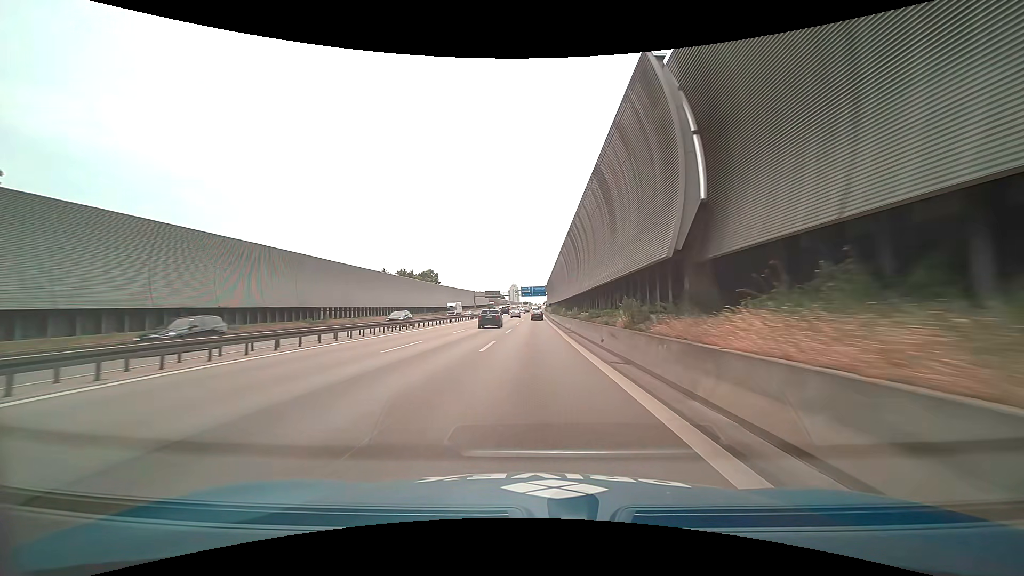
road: motorway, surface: asphalt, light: Day
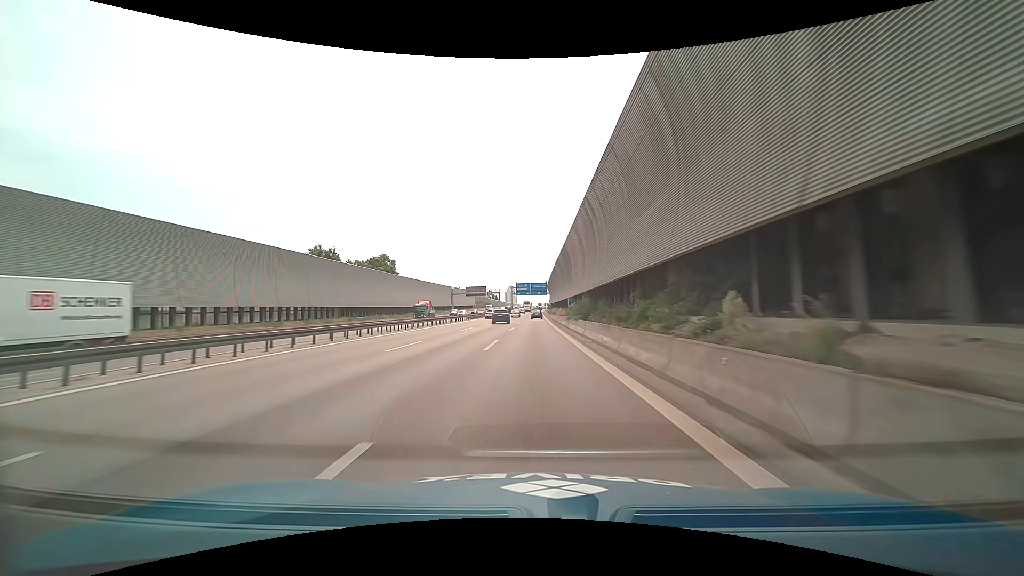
(+0.2, +51.0) m; 0°
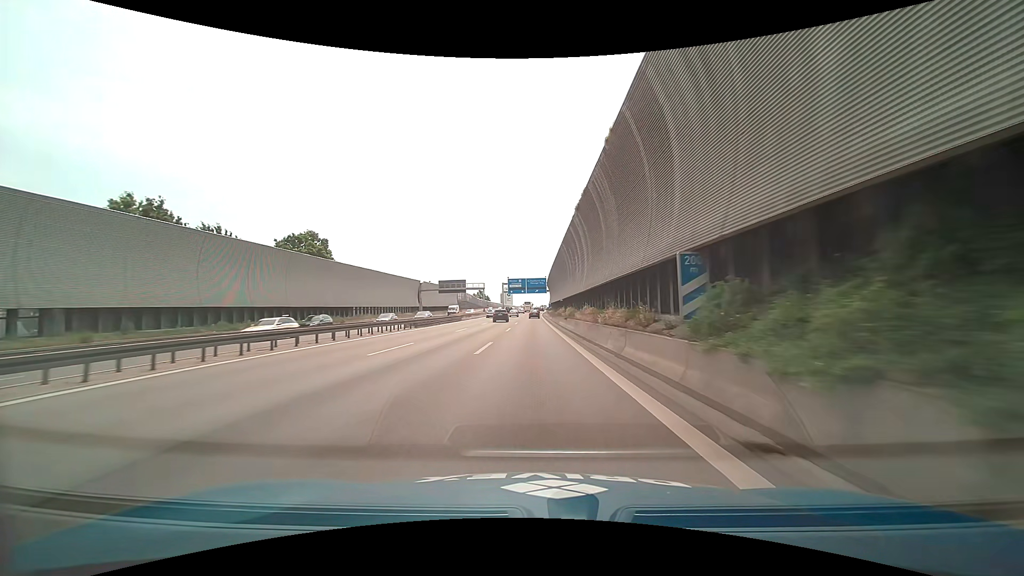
(+0.2, +37.5) m; +1°
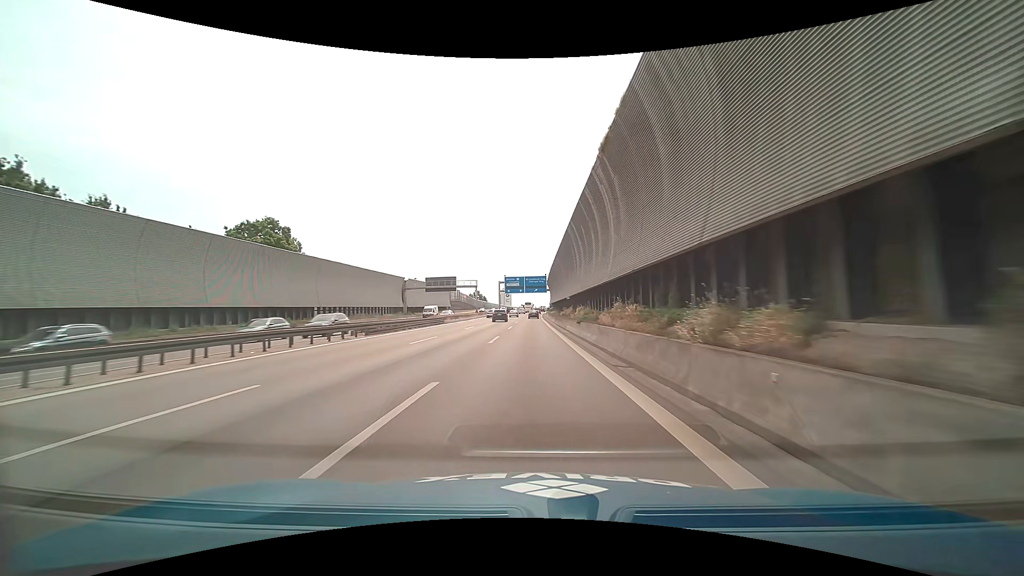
(0.0, +12.5) m; 0°
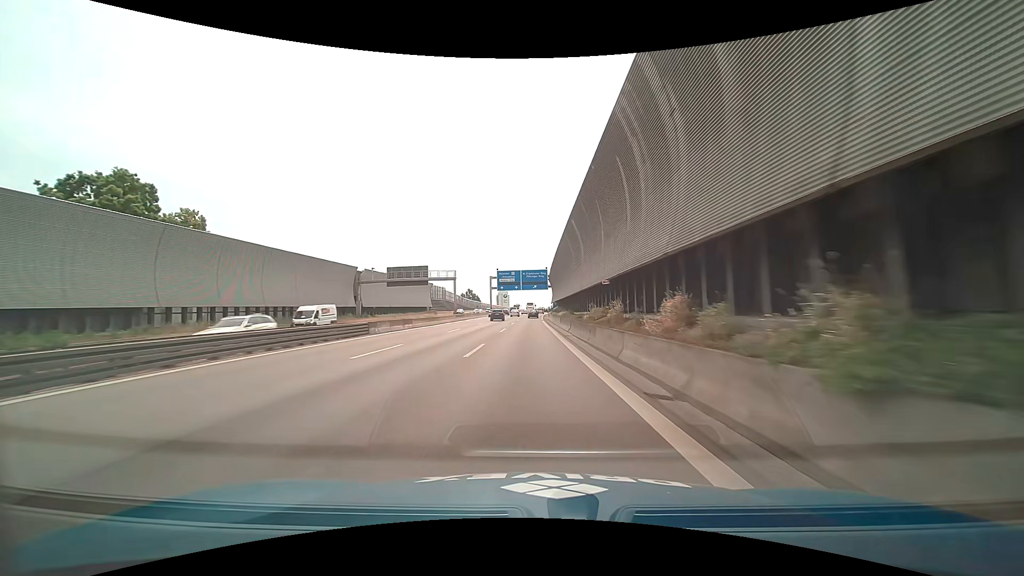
(0.0, +24.8) m; 0°
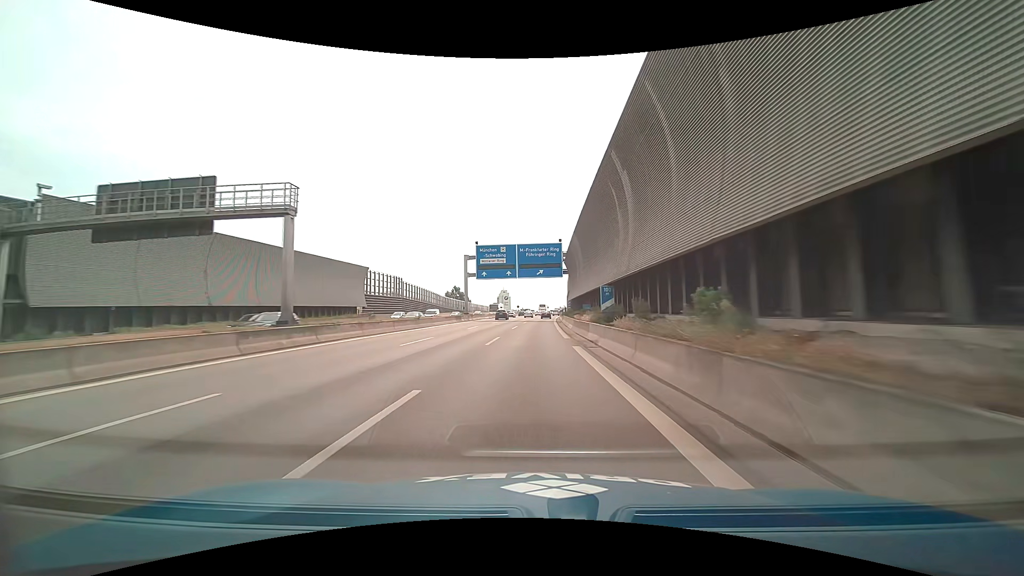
(+0.1, +49.2) m; 0°
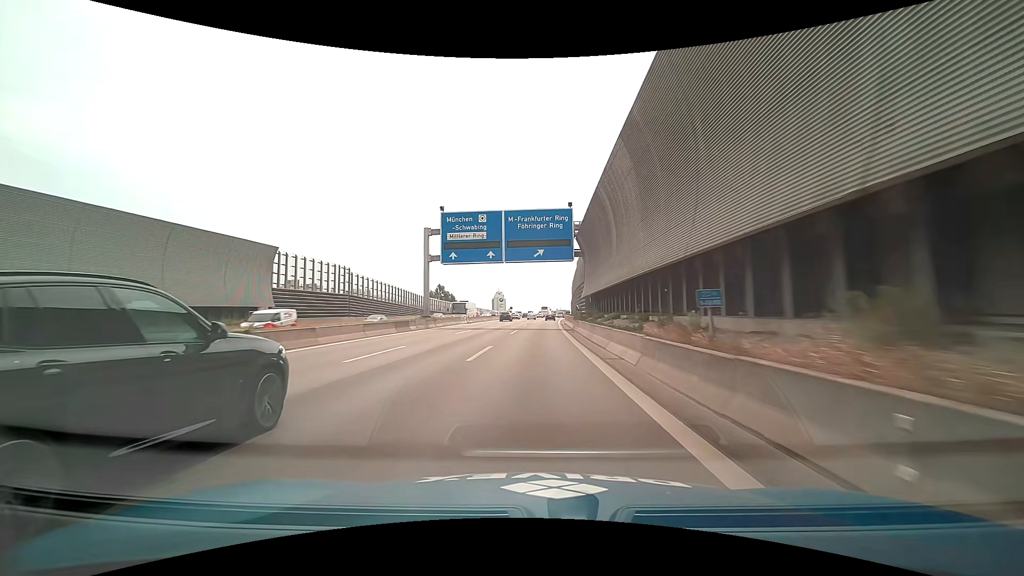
(+0.2, +24.5) m; +1°
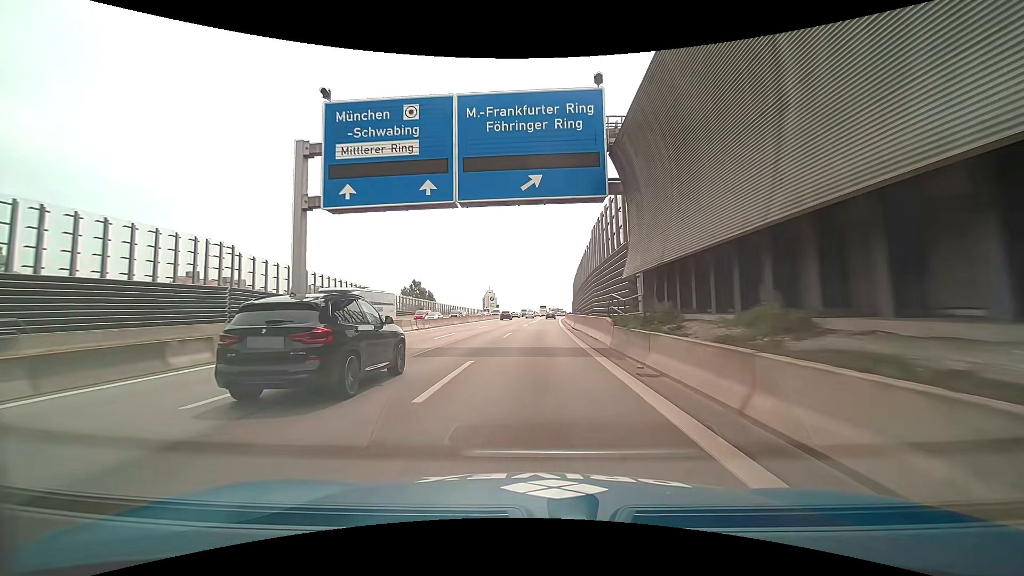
(+0.1, +24.4) m; +1°
(0, +10) (0, +20) (0, +30) (0, +40) (+1, +50) (+1, +60) (+1, +70) (+2, +80) (+2, +90) (+3, +100) m
